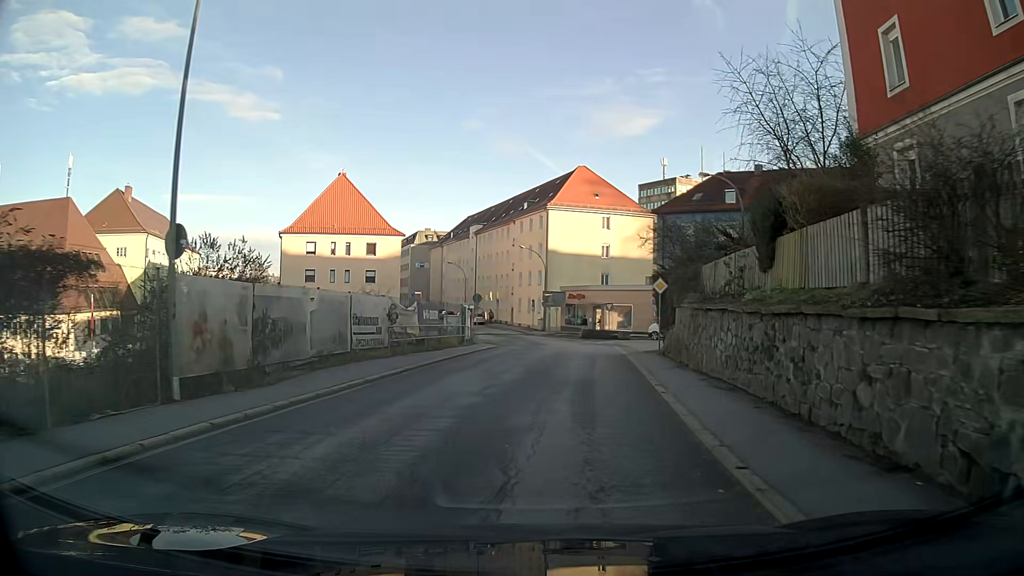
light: Day
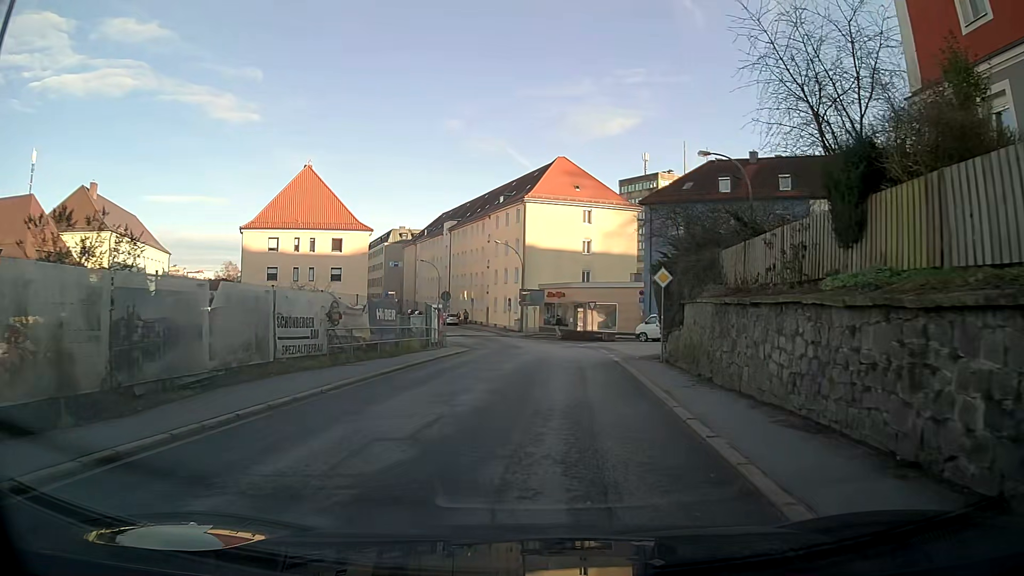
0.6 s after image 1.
(+0.1, +4.6) m; +2°
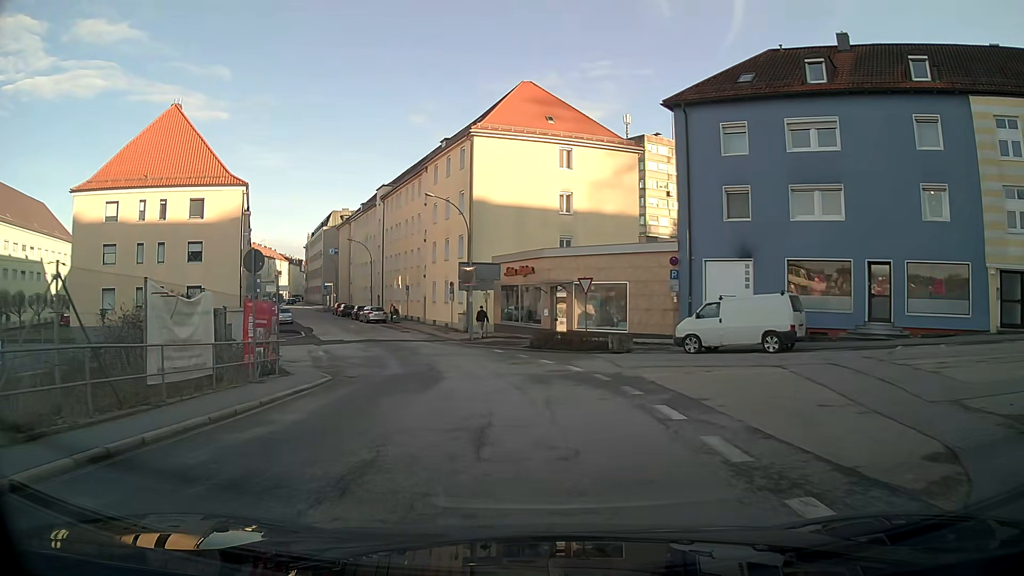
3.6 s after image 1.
(+0.8, +23.1) m; +2°
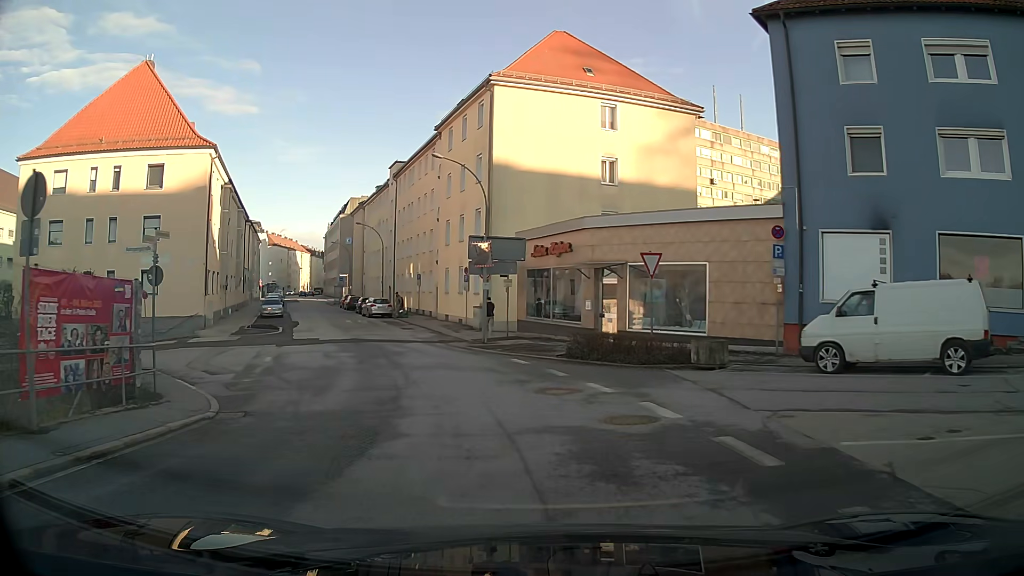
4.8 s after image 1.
(-0.2, +9.3) m; -4°
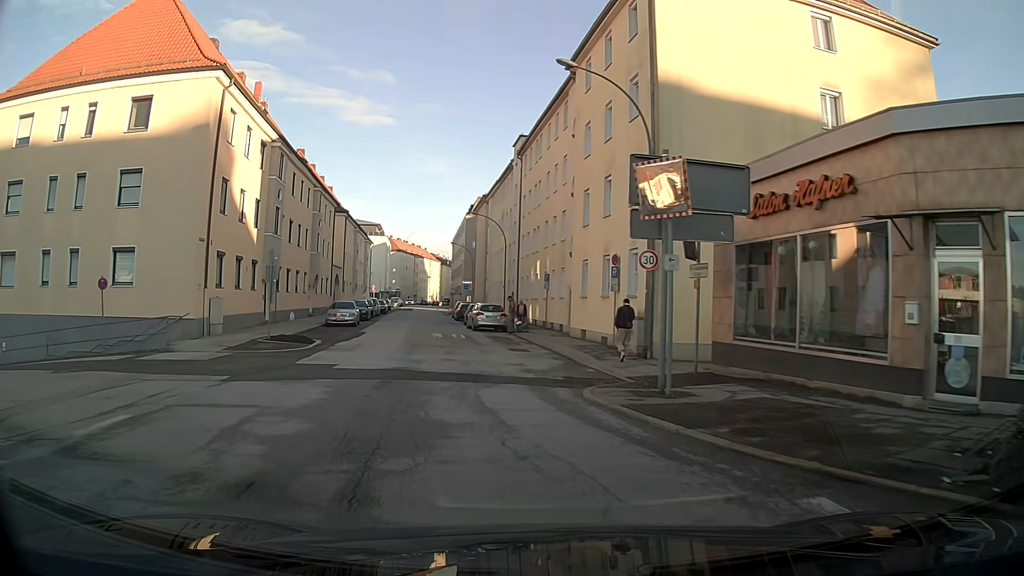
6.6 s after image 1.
(-1.4, +14.1) m; -12°
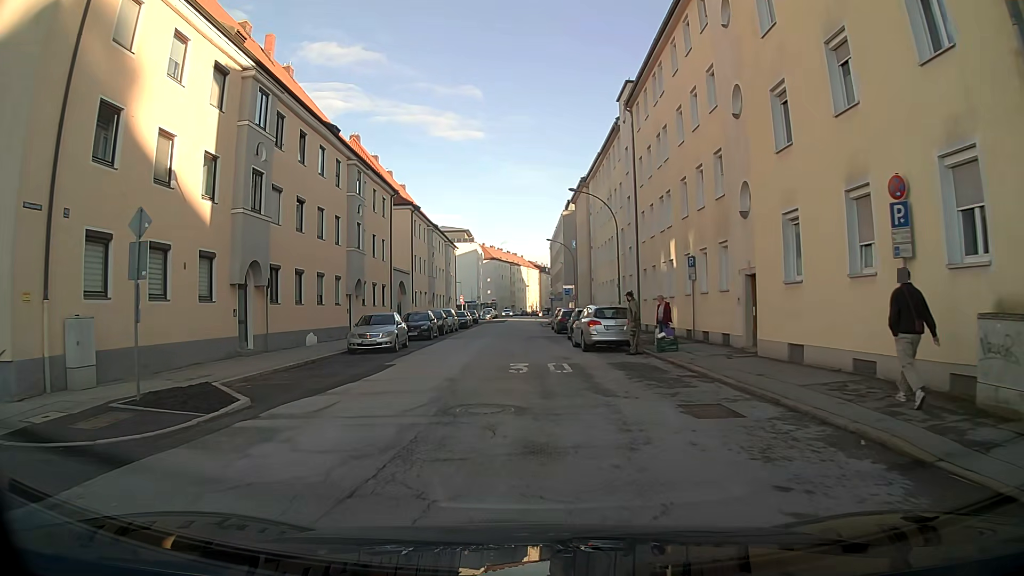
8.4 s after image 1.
(-1.0, +13.9) m; -7°
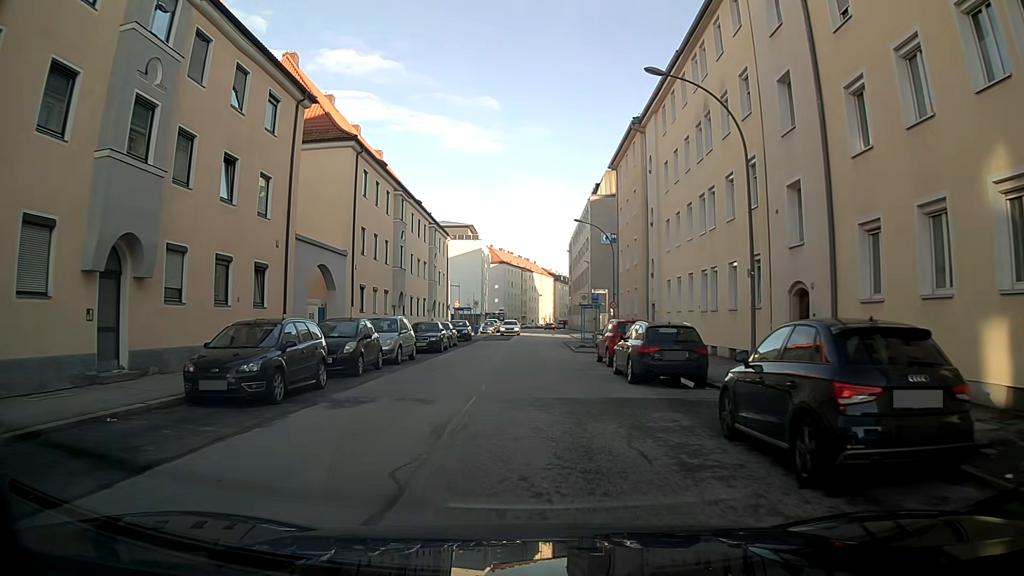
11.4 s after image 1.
(-0.5, +23.1) m; -1°
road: tertiary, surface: asphalt
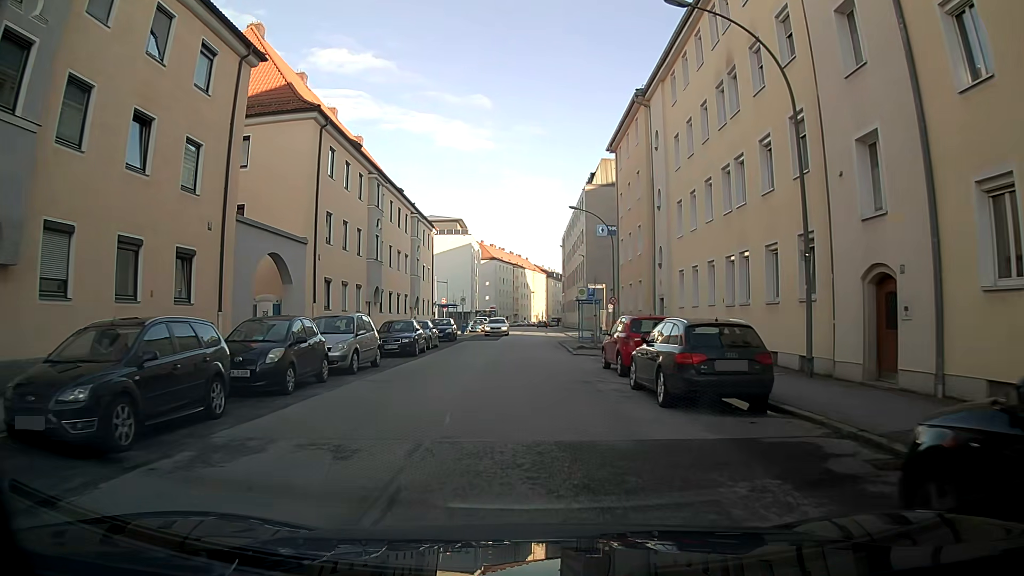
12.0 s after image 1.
(0.0, +4.7) m; 0°
(0, +10) (0, +20) (0, +30) (0, +40) (0, +50) (0, +60) (0, +70) (0, +80) (0, +90) (0, +100) m
